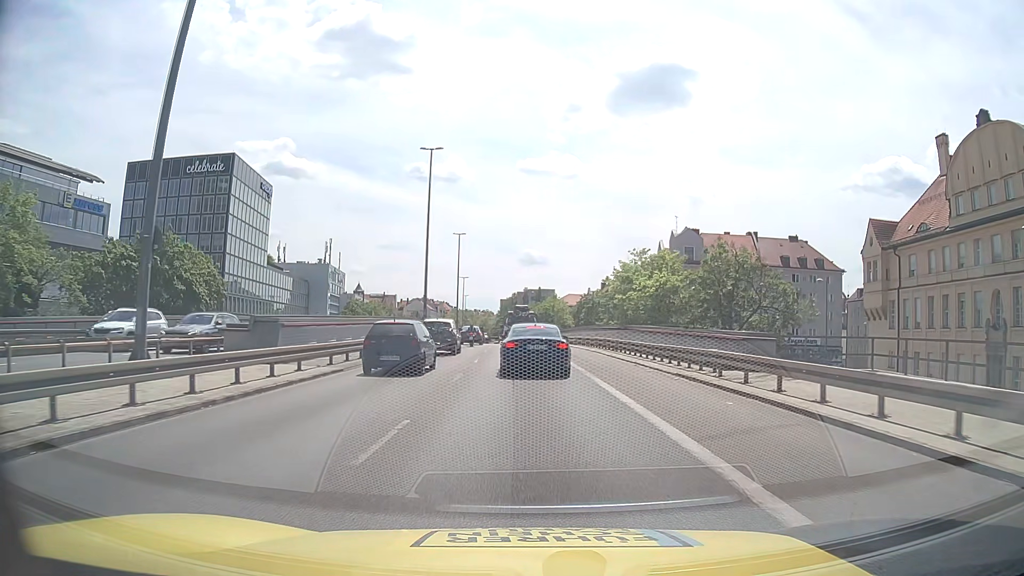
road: trunk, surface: asphalt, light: Day
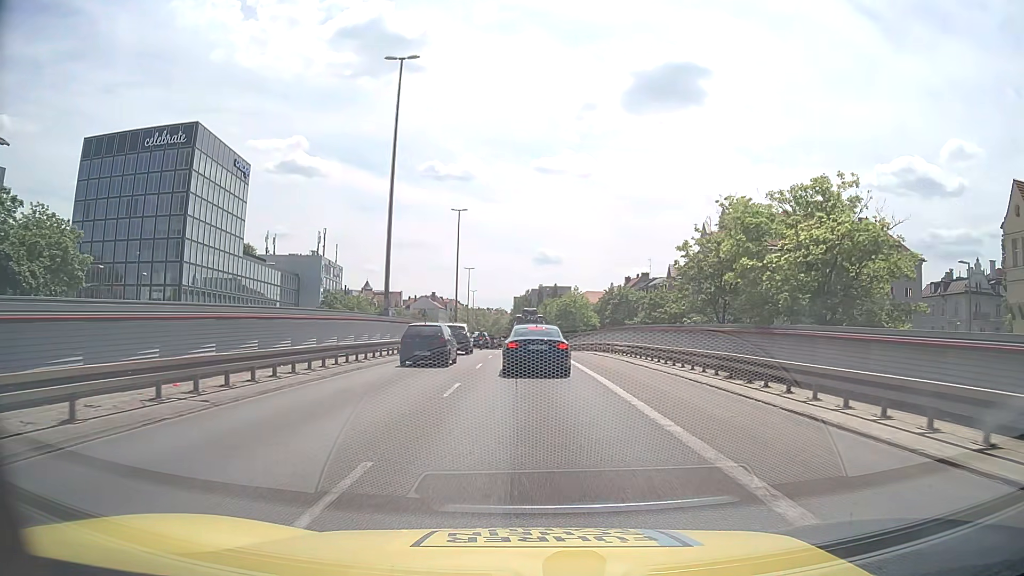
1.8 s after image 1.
(-0.2, +20.9) m; -1°
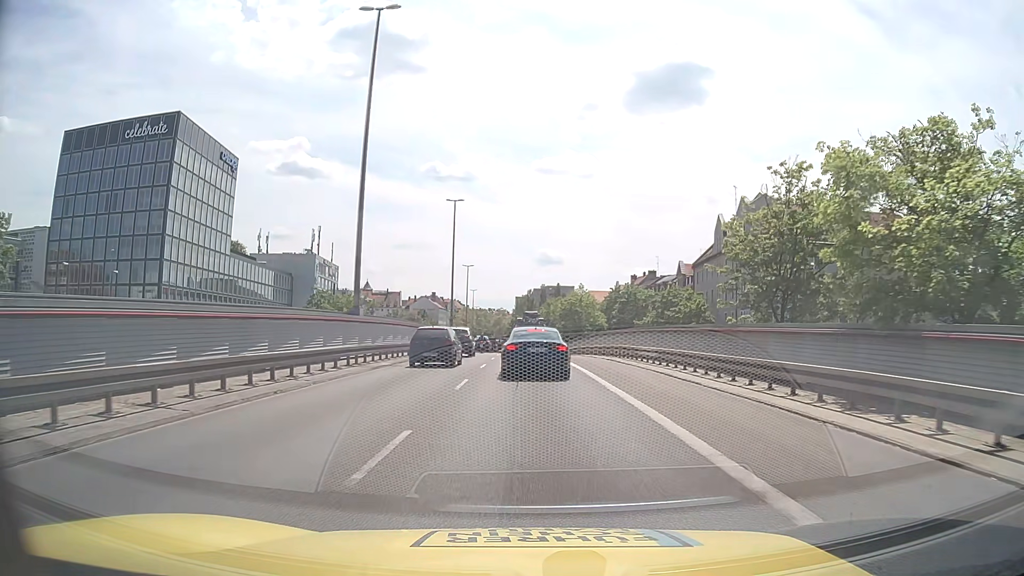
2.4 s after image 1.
(0.0, +6.9) m; 0°
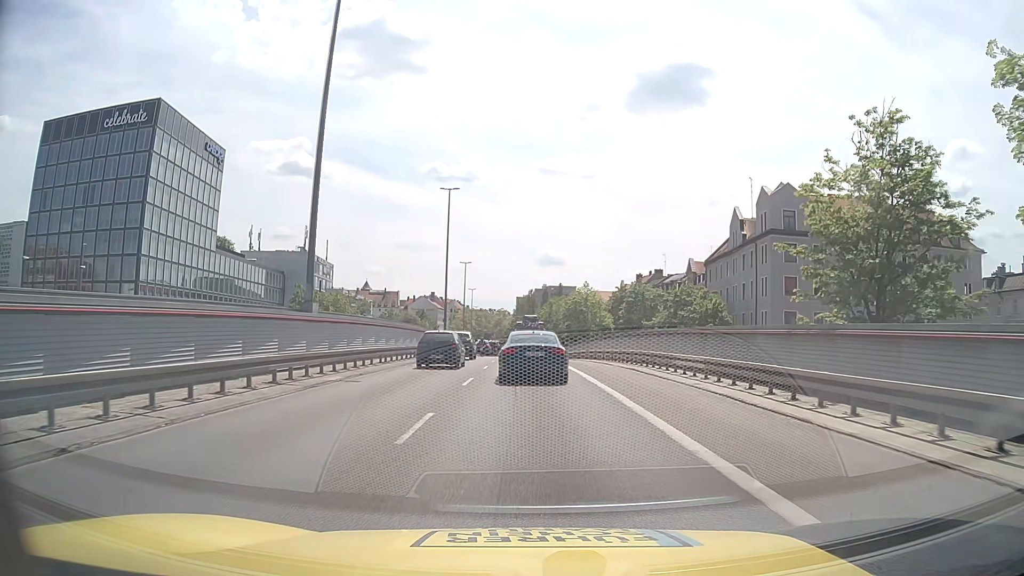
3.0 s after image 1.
(0.0, +6.7) m; 0°
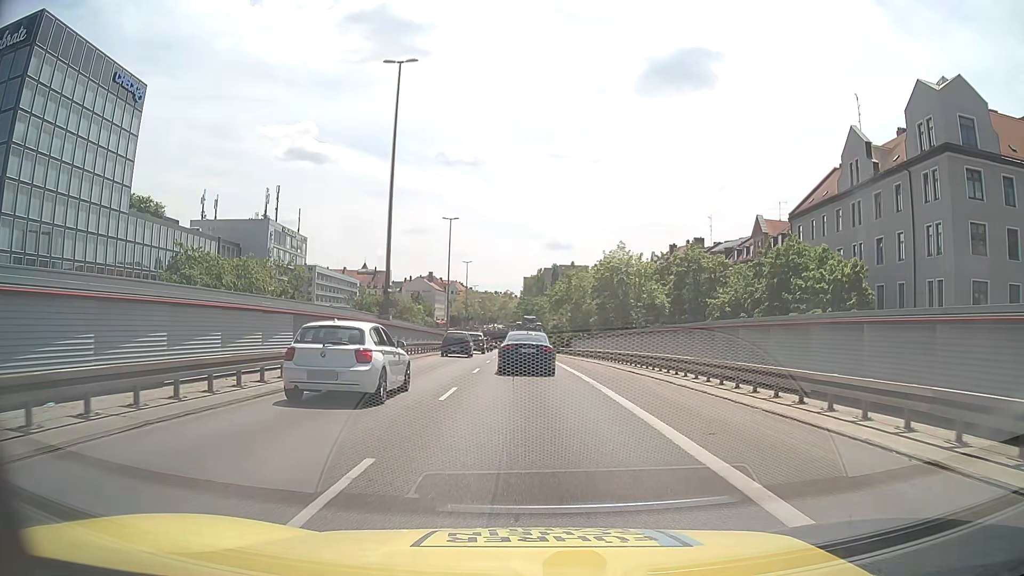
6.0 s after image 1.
(0.0, +31.2) m; -1°
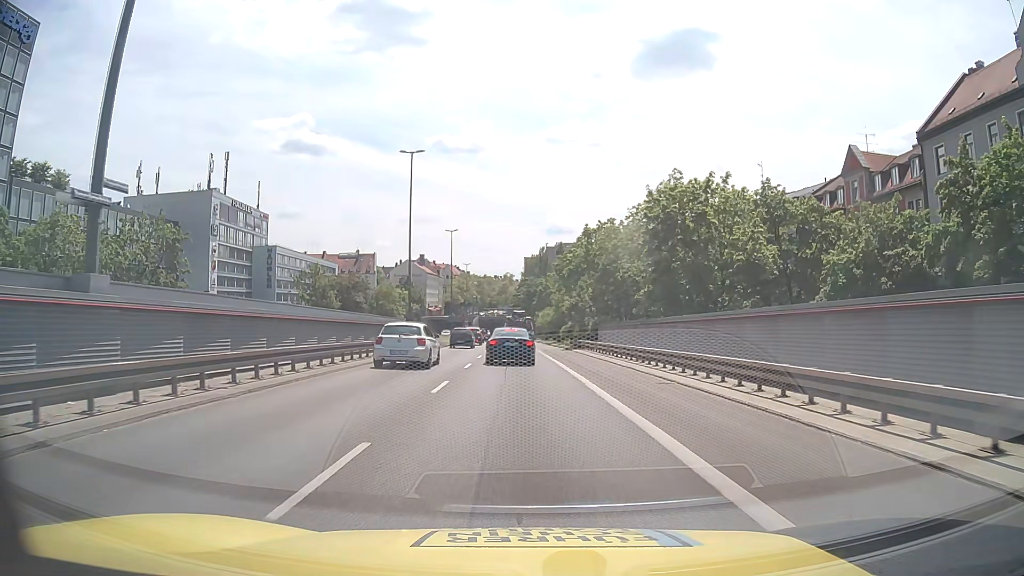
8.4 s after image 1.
(+0.1, +26.6) m; 0°
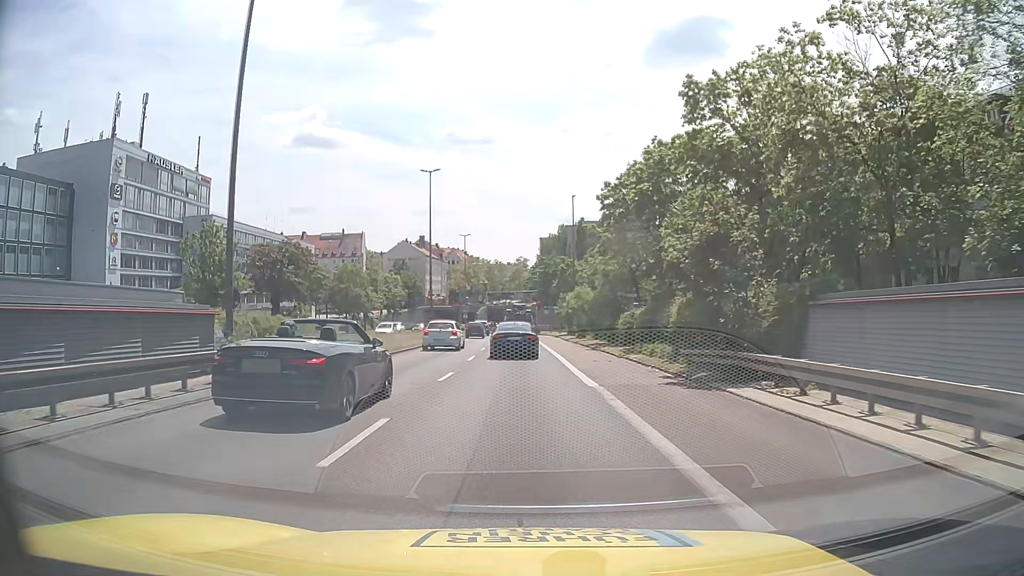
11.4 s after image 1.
(-0.7, +34.4) m; -2°
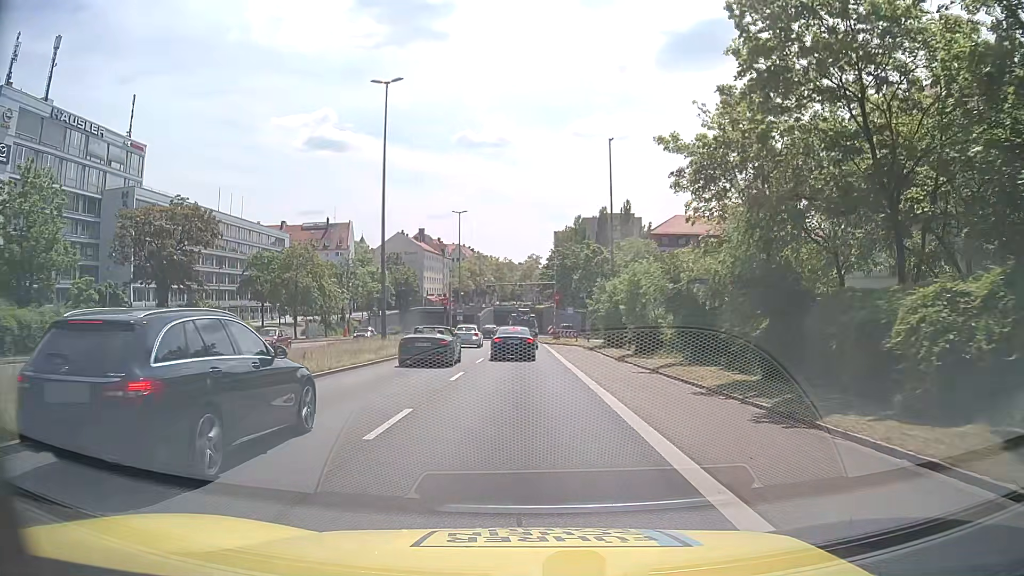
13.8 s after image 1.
(-0.1, +25.4) m; -1°
(0, +10) (0, +20) (0, +30) (0, +40) (0, +50) (0, +60) (0, +70) (0, +80) (0, +90) (0, +100) m
